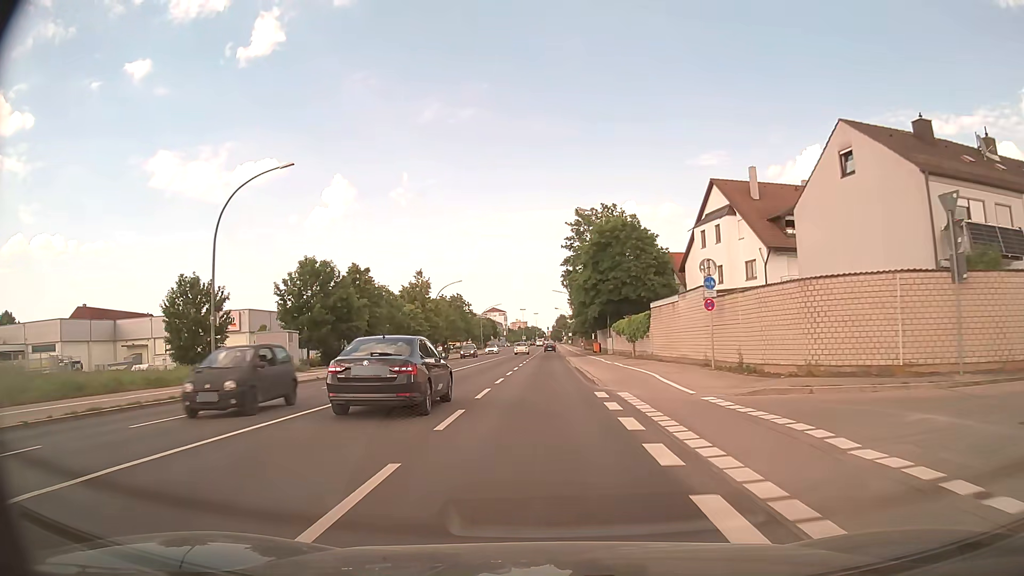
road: secondary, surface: asphalt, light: Day
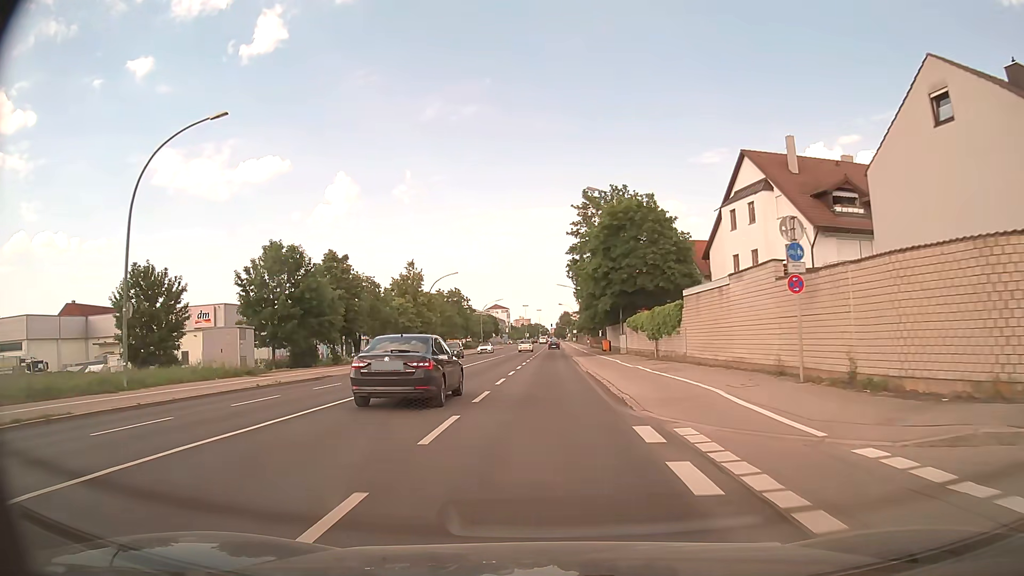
(0.0, +7.5) m; 0°
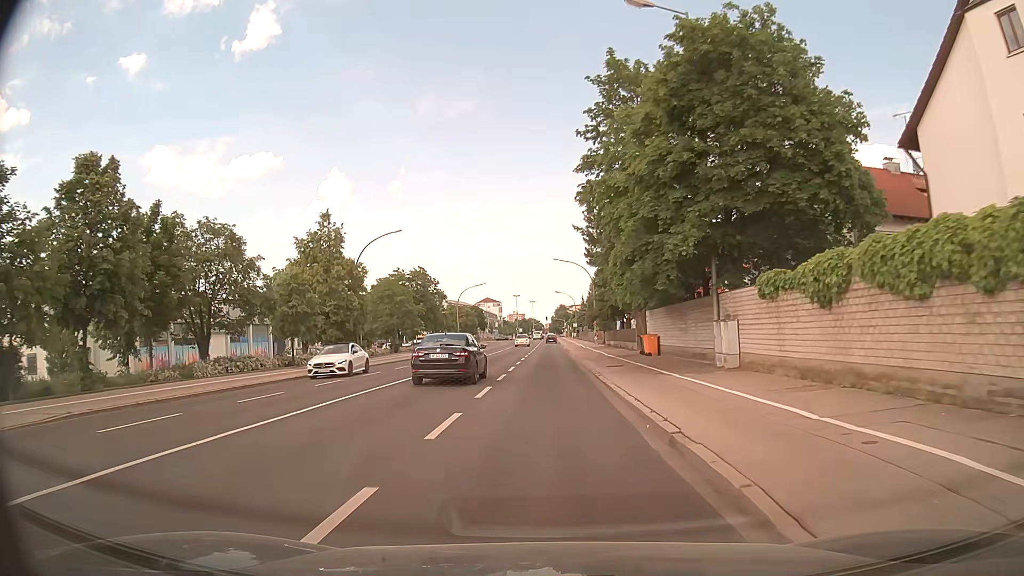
(0.0, +29.8) m; 0°
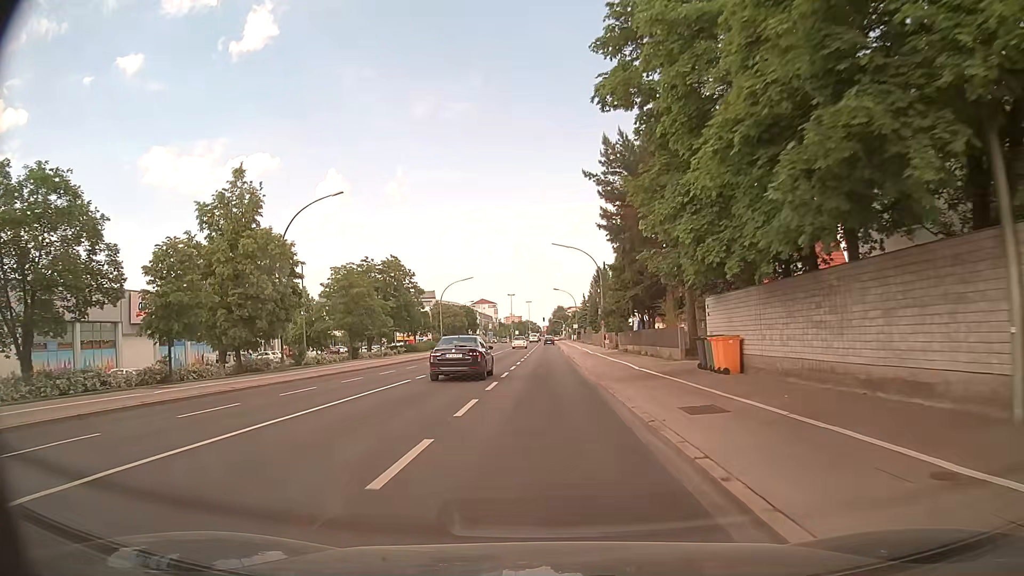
(0.0, +14.9) m; 0°
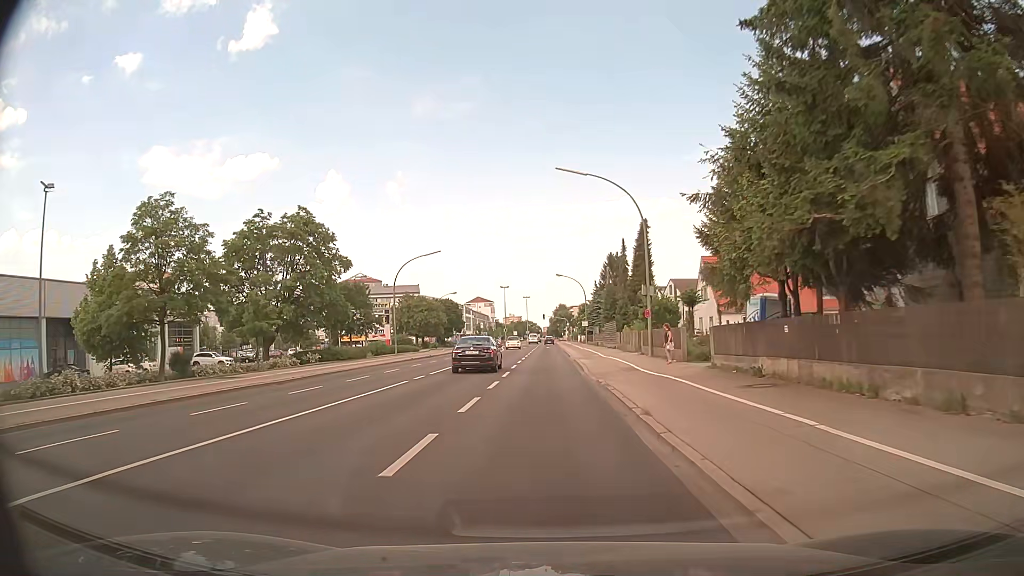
(0.0, +29.5) m; 0°
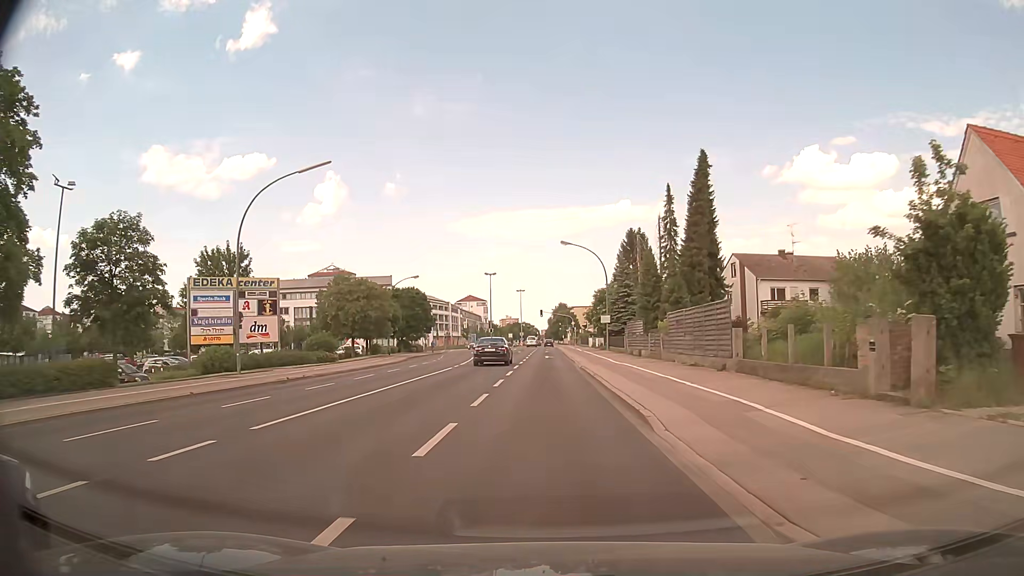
(+0.1, +34.7) m; 0°
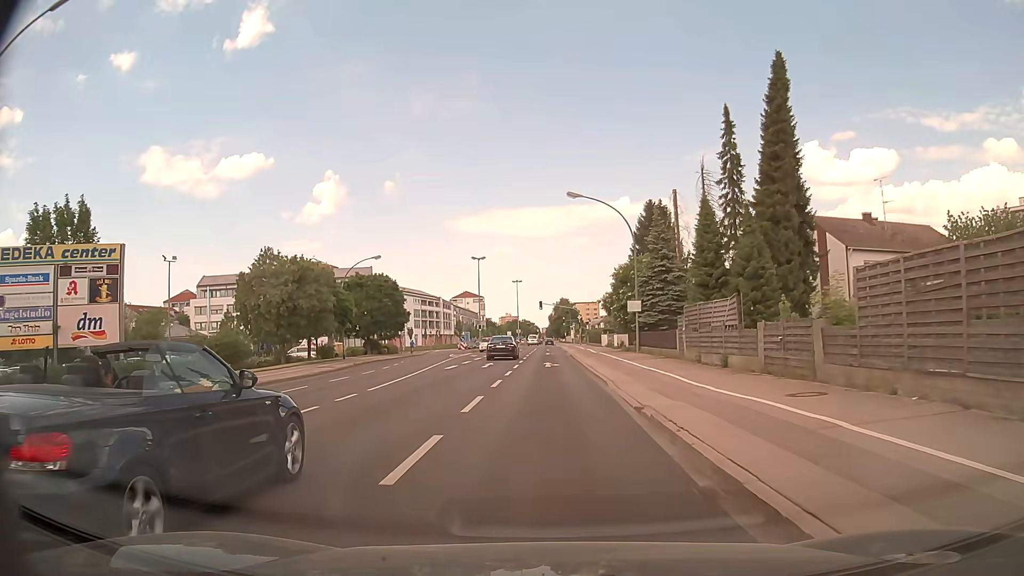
(0.0, +19.7) m; 0°
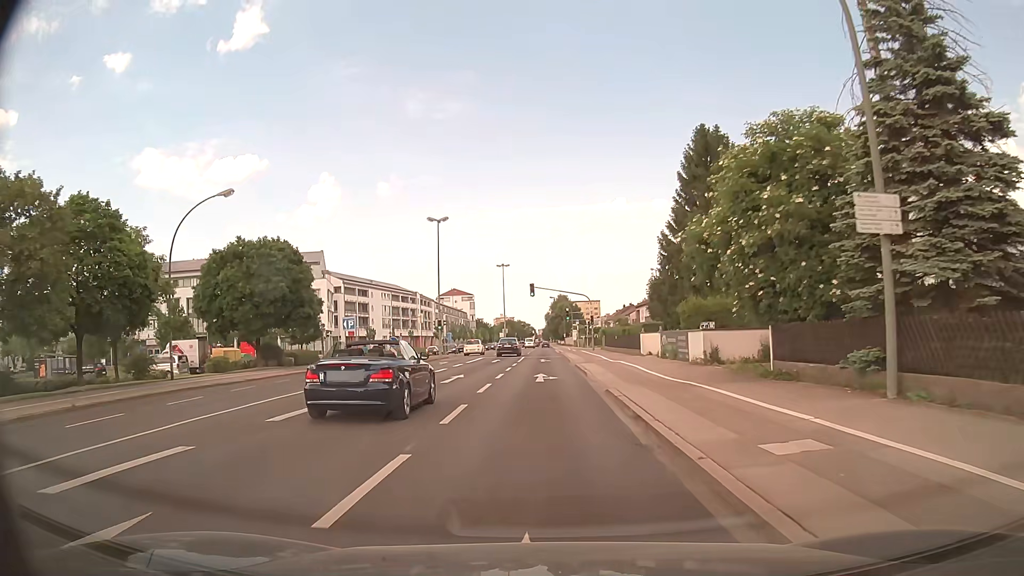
(0.0, +31.5) m; 0°
(0, +10) (0, +20) (0, +30) (0, +40) (0, +50) (0, +60) (0, +70) (+5, +79) (+14, +83) (+23, +88) m
